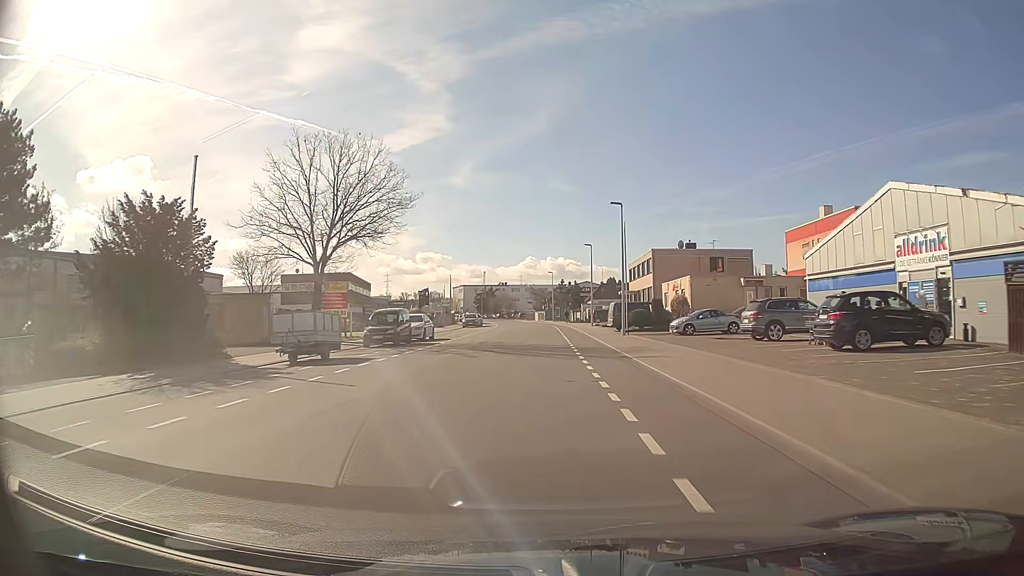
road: tertiary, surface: asphalt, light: Day
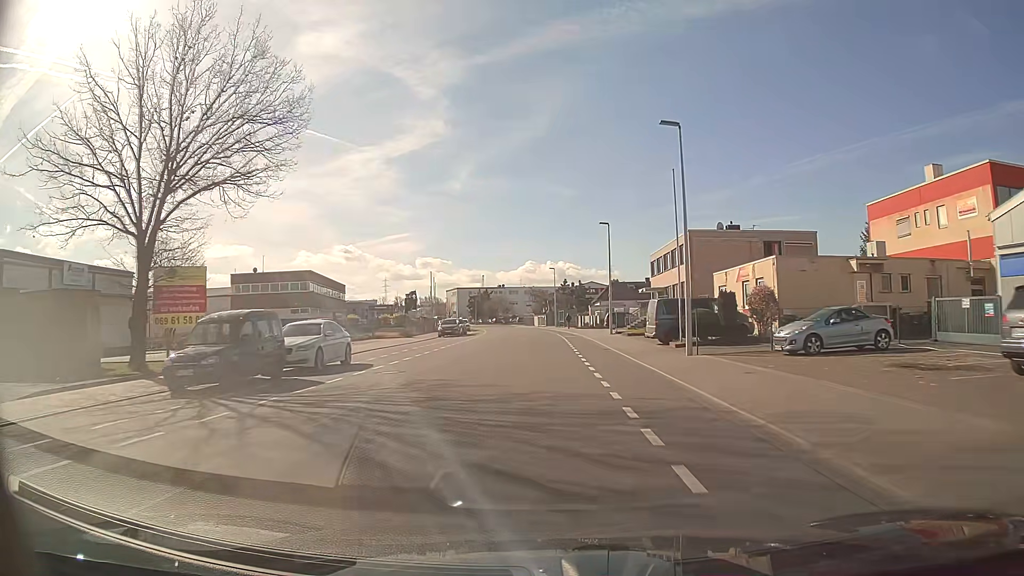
(0.0, +17.3) m; 0°
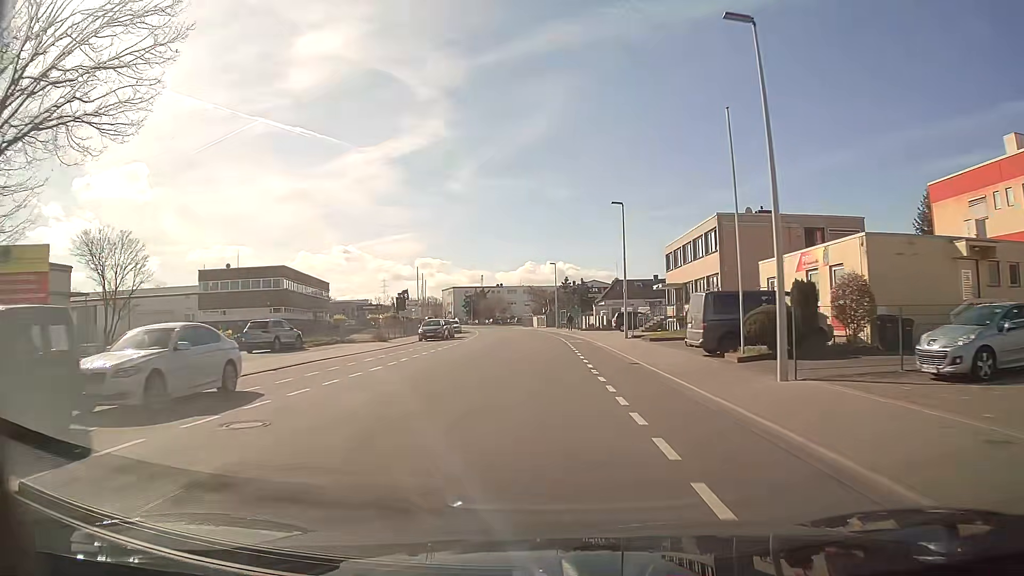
(0.0, +8.7) m; 0°
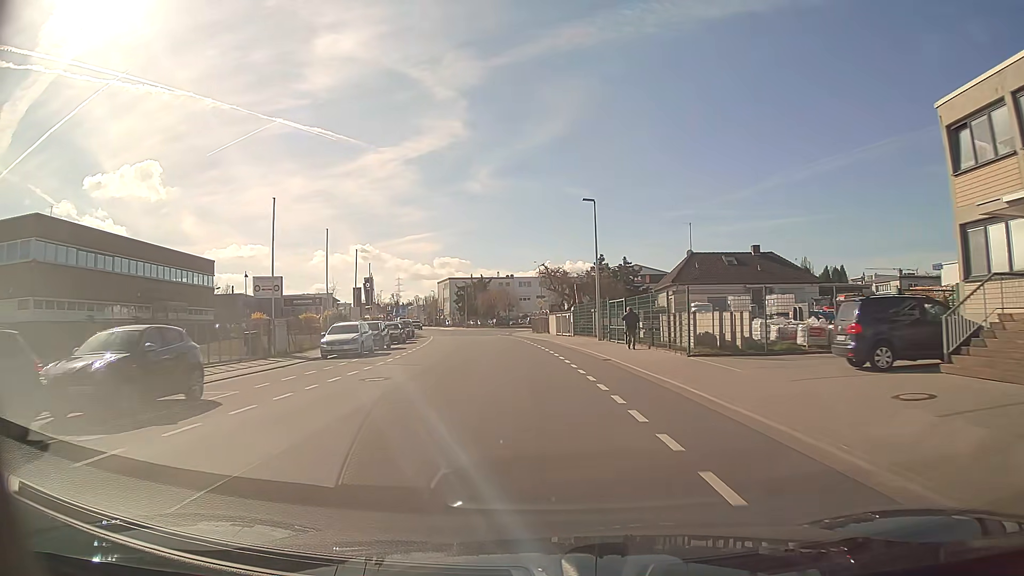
(-0.4, +43.2) m; -2°
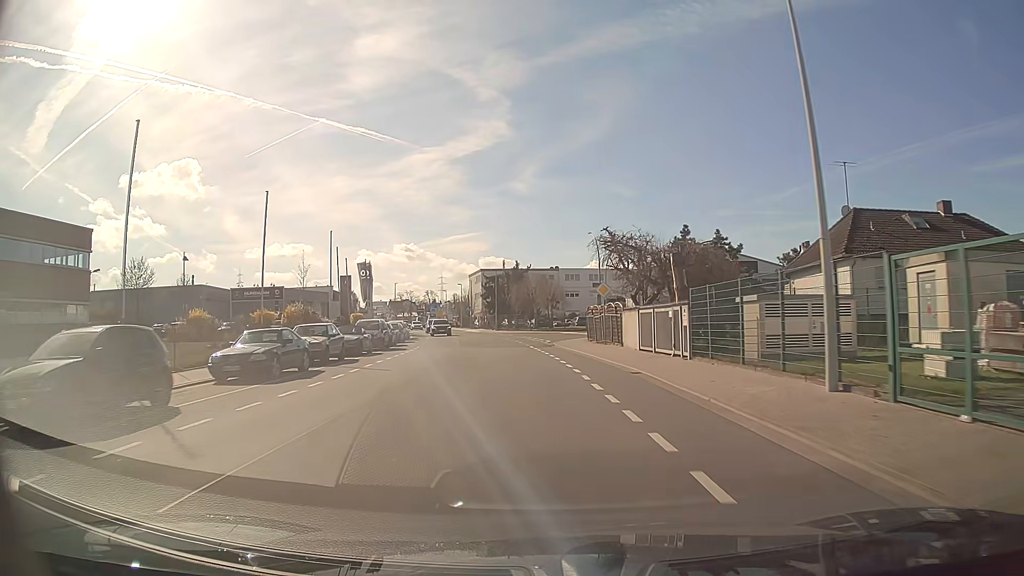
(-0.9, +25.8) m; -4°
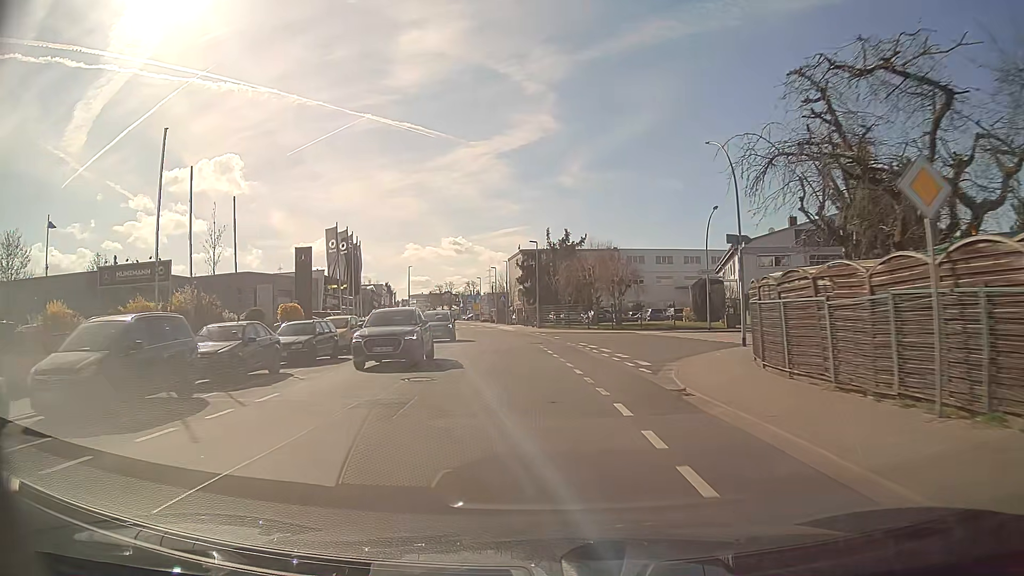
(-1.0, +25.7) m; -4°
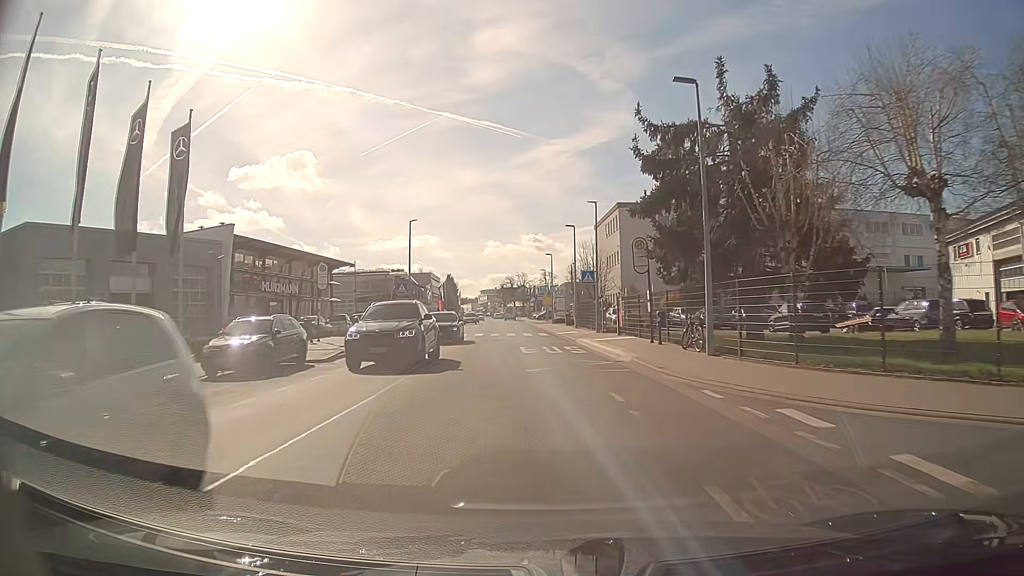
(-2.5, +41.1) m; -7°
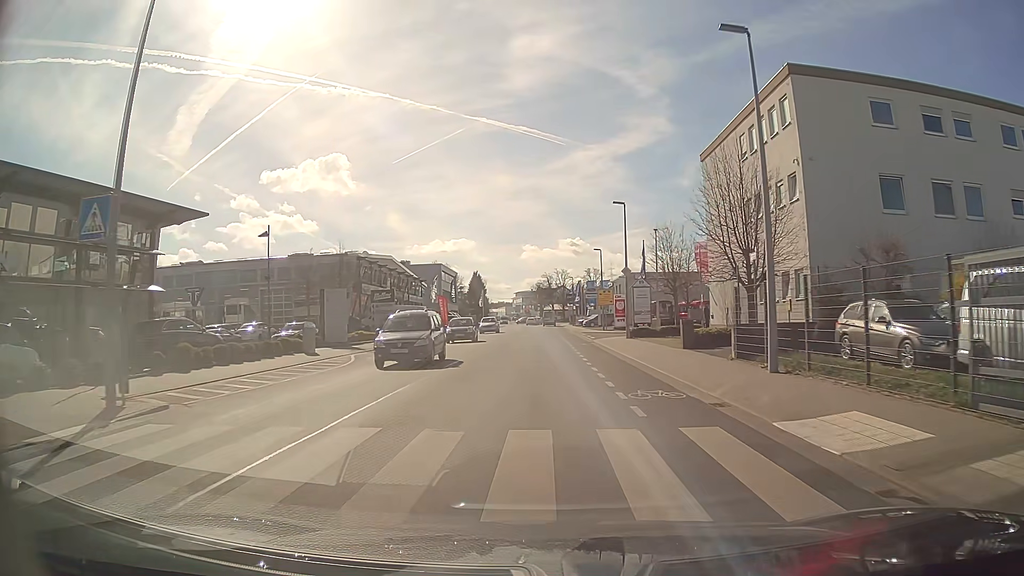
(-1.5, +36.3) m; -3°
(0, +10) (0, +20) (0, +30) (-1, +40) (-1, +50) (-2, +60) (-2, +70) (-2, +80) (-2, +90) (-2, +100) m
